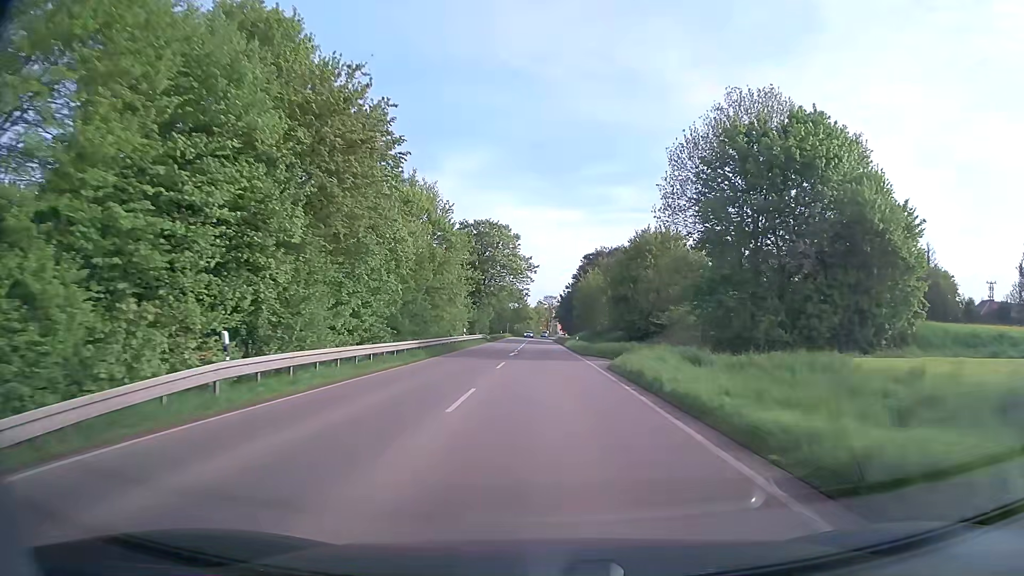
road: secondary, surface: asphalt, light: Day
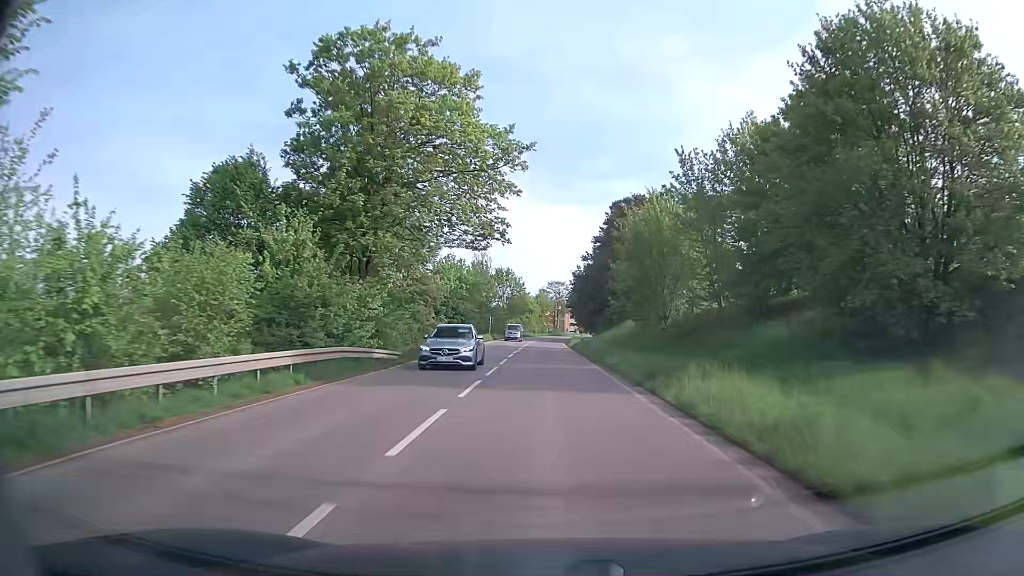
(-0.3, +51.9) m; -1°
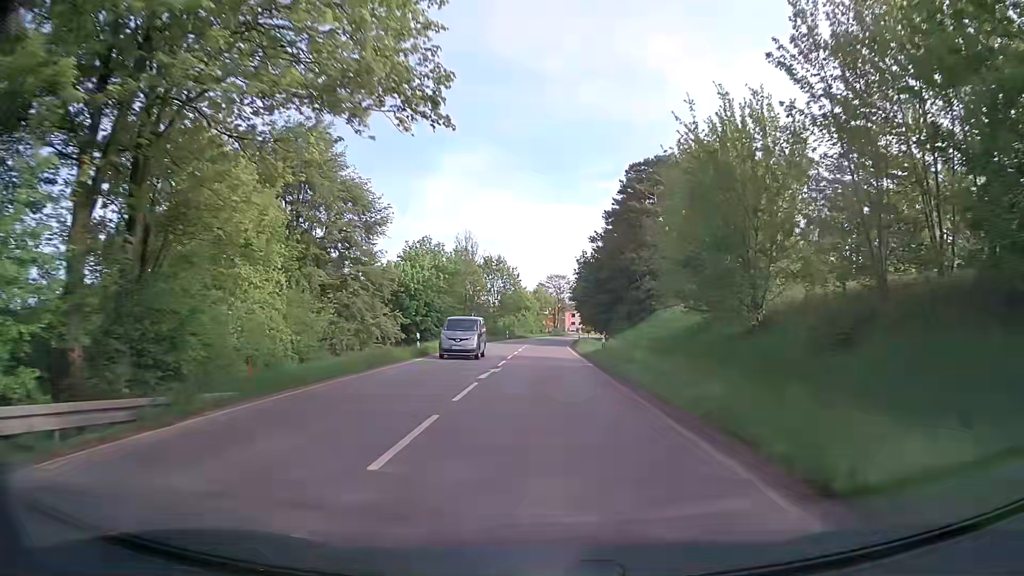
(+0.1, +18.6) m; 0°
(0, +10) (0, +20) (0, +30) (+1, +40) (+1, +50) (+1, +60) (+1, +70) (+2, +80) (+3, +90) (+4, +100) m
